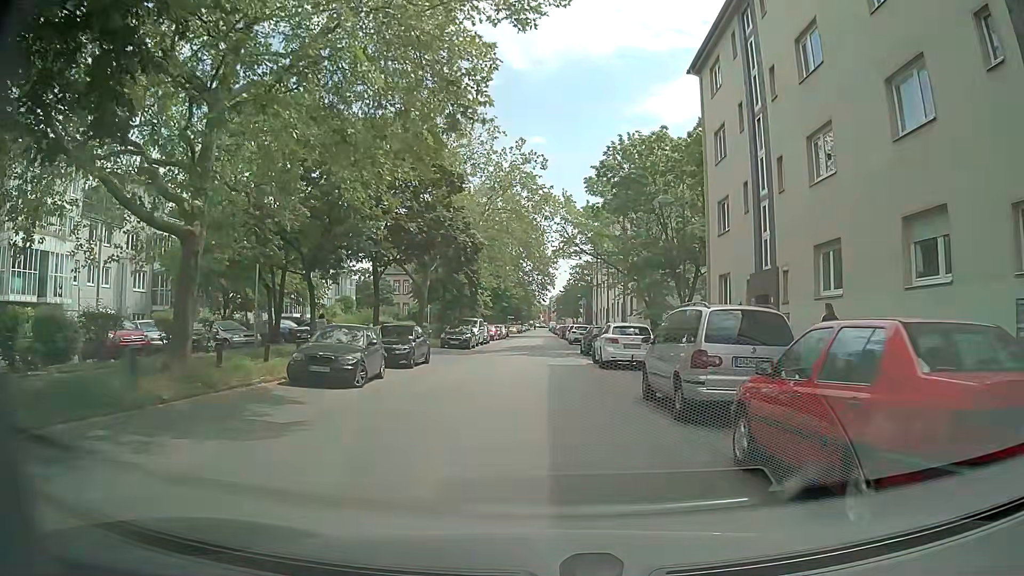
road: residential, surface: asphalt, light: Day
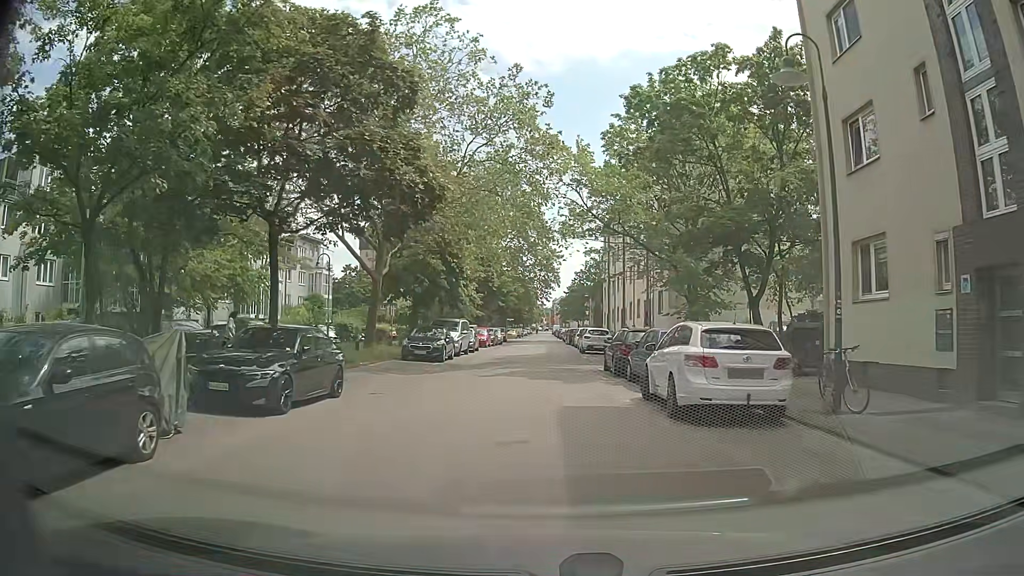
(-0.1, +11.7) m; 0°
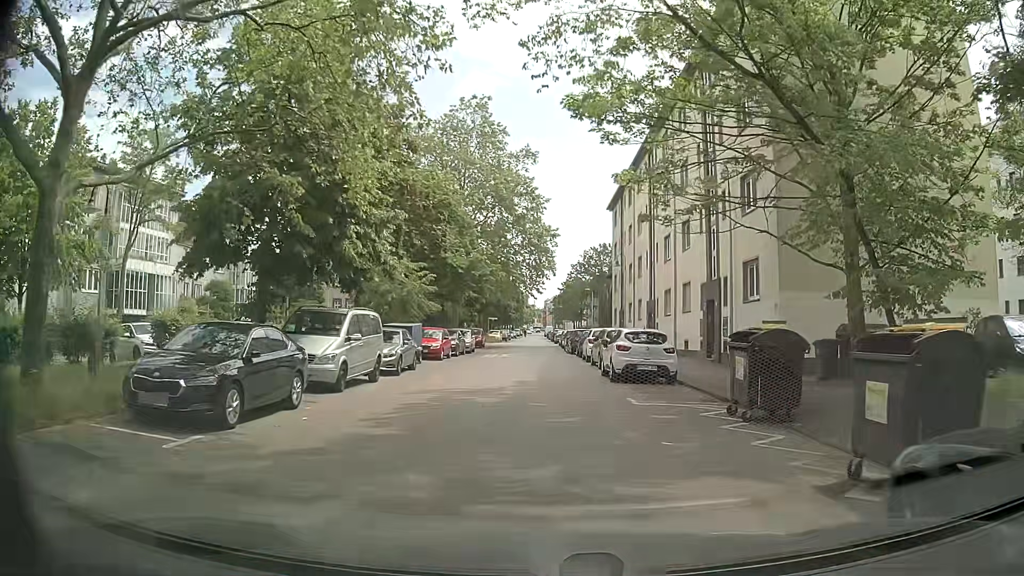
(+0.1, +19.3) m; +1°
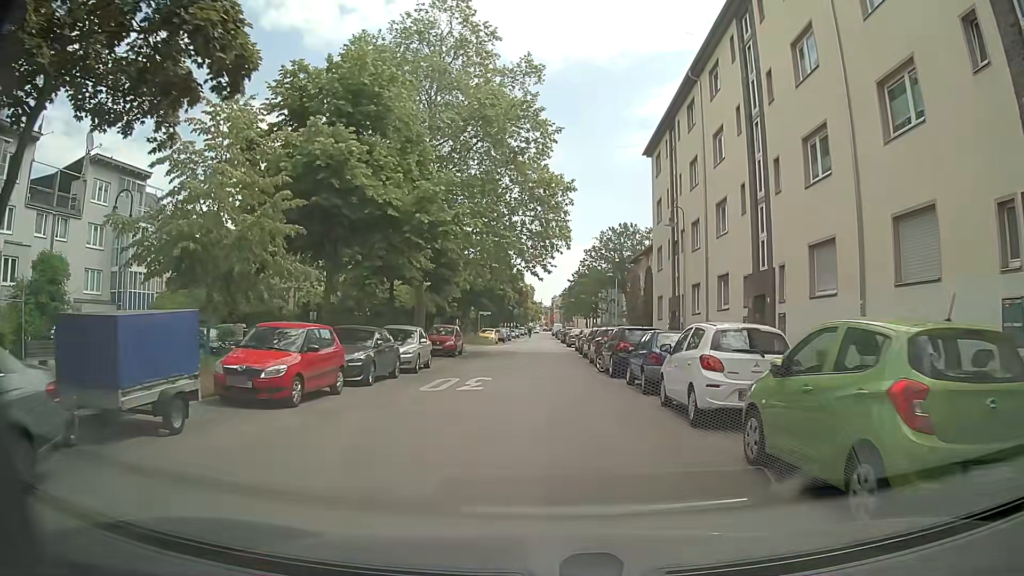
(-0.3, +19.8) m; -2°
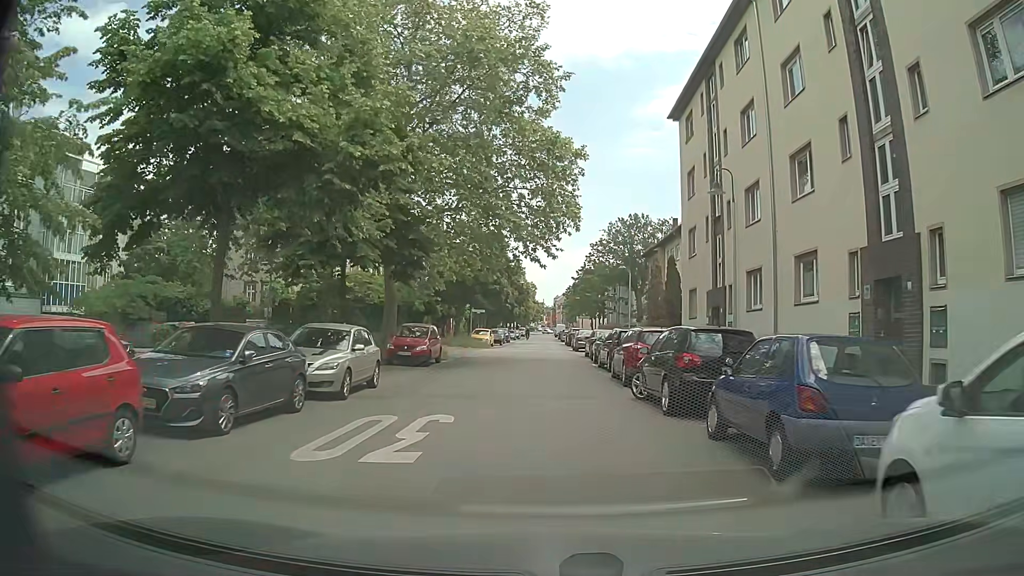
(0.0, +8.3) m; +1°
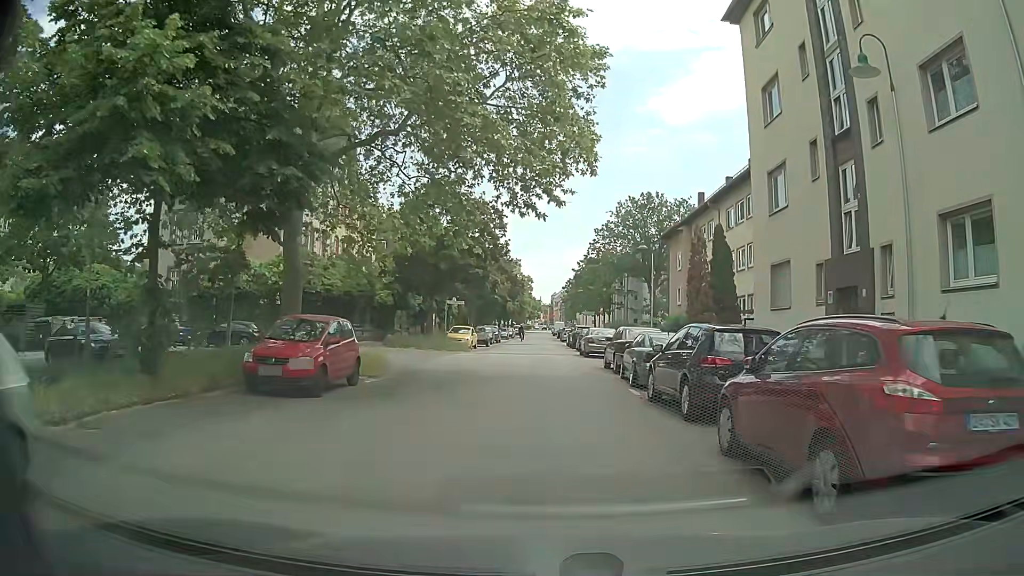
(0.0, +12.3) m; -1°
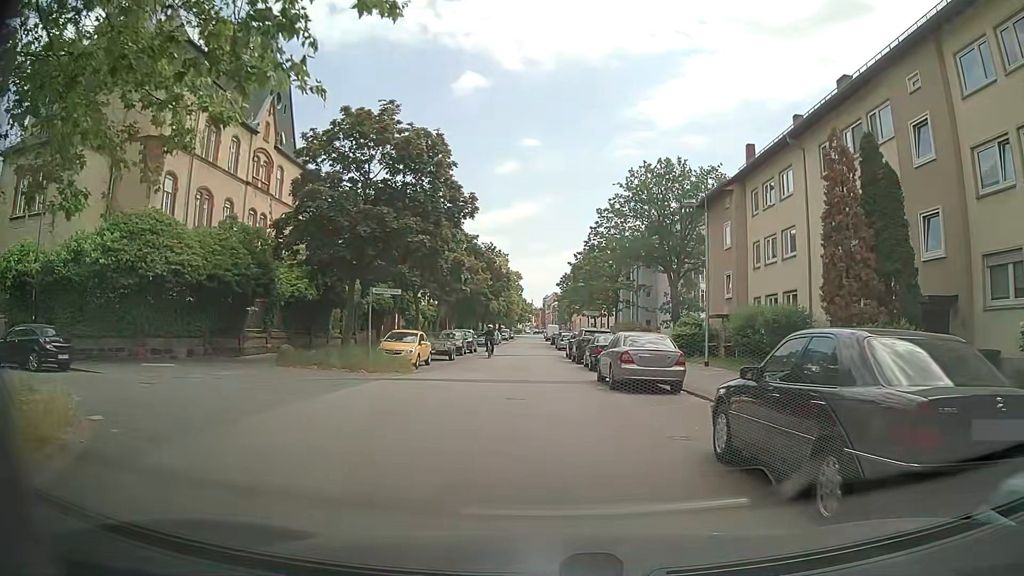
(+0.3, +15.9) m; +1°
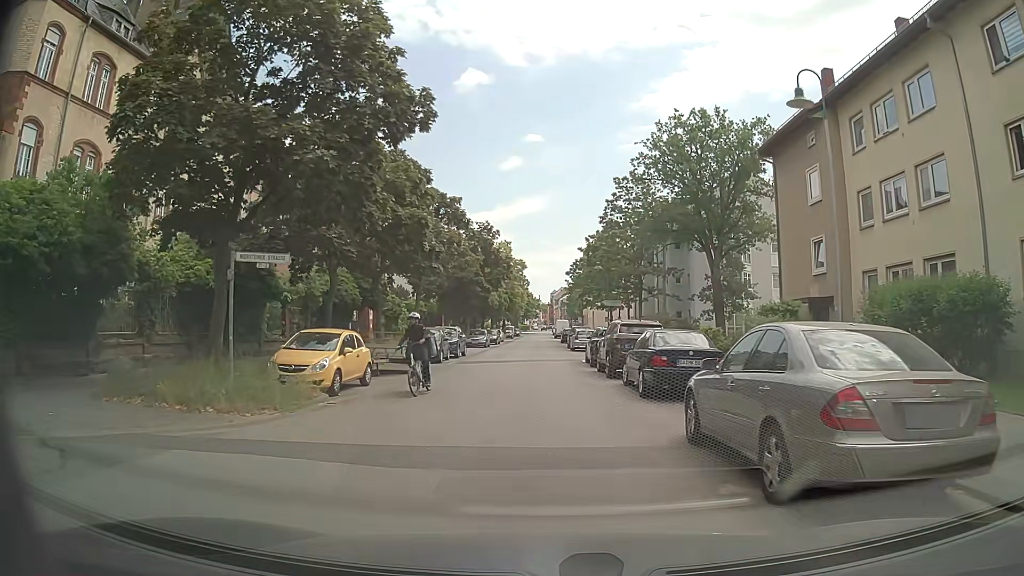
(0.0, +11.6) m; -1°
(0, +10) (0, +20) (0, +30) (0, +40) (+1, +50) (+1, +60) (+1, +70) (+1, +80) (+1, +90) (+1, +100) m
